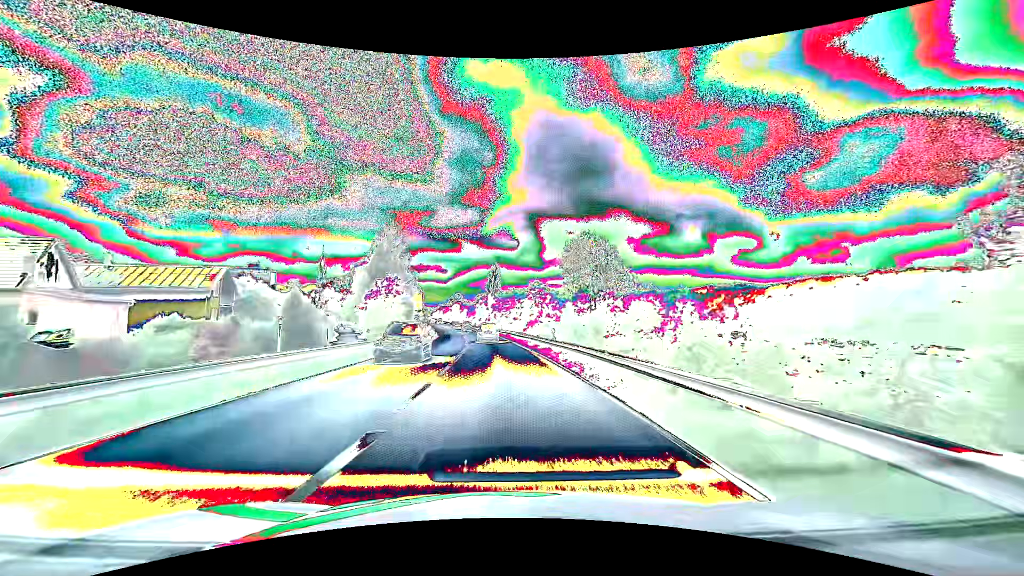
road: primary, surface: asphalt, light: Day
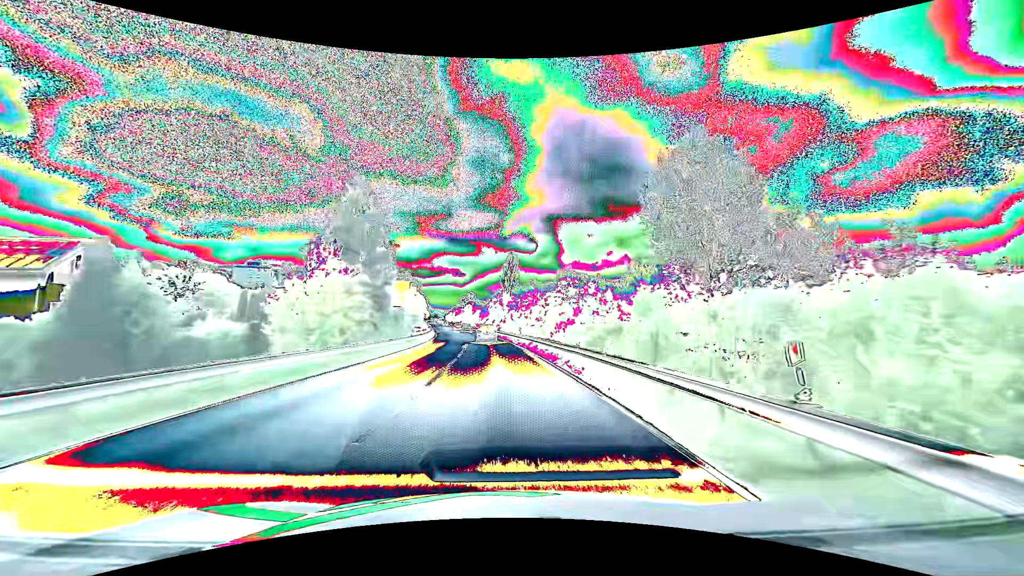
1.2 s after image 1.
(-0.3, +20.1) m; -2°
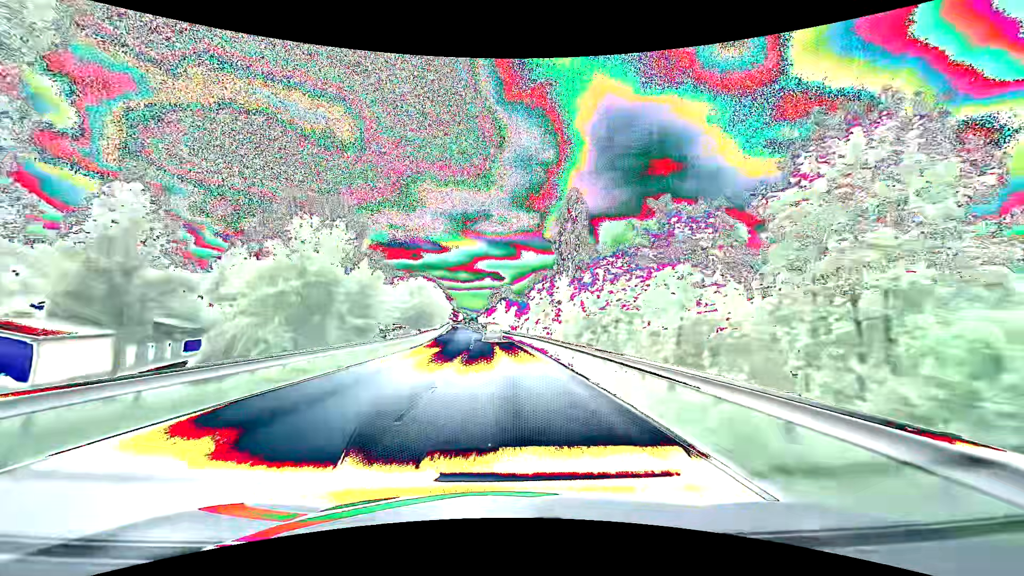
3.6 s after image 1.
(-1.7, +41.5) m; -4°
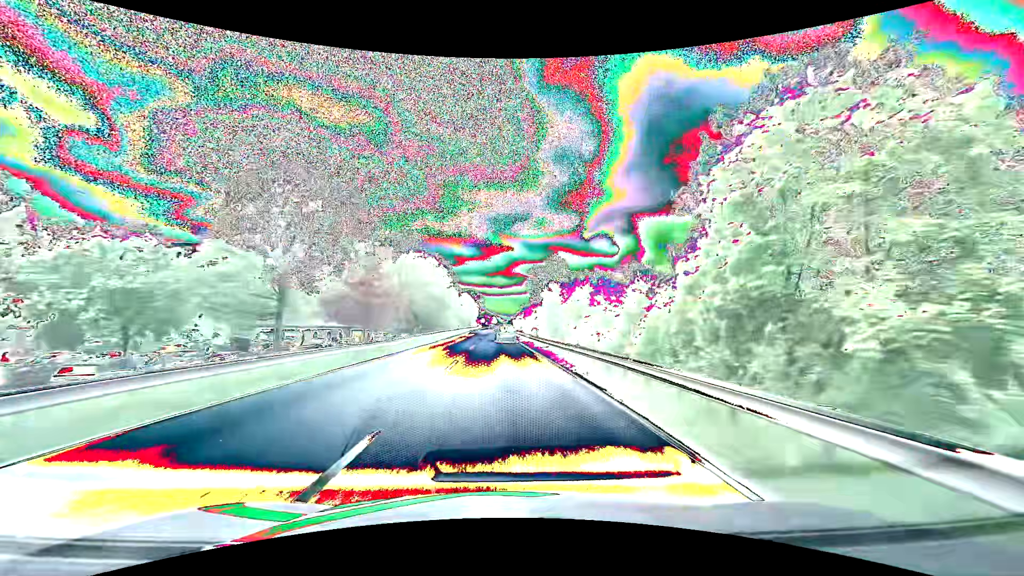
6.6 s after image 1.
(-2.1, +52.8) m; -4°
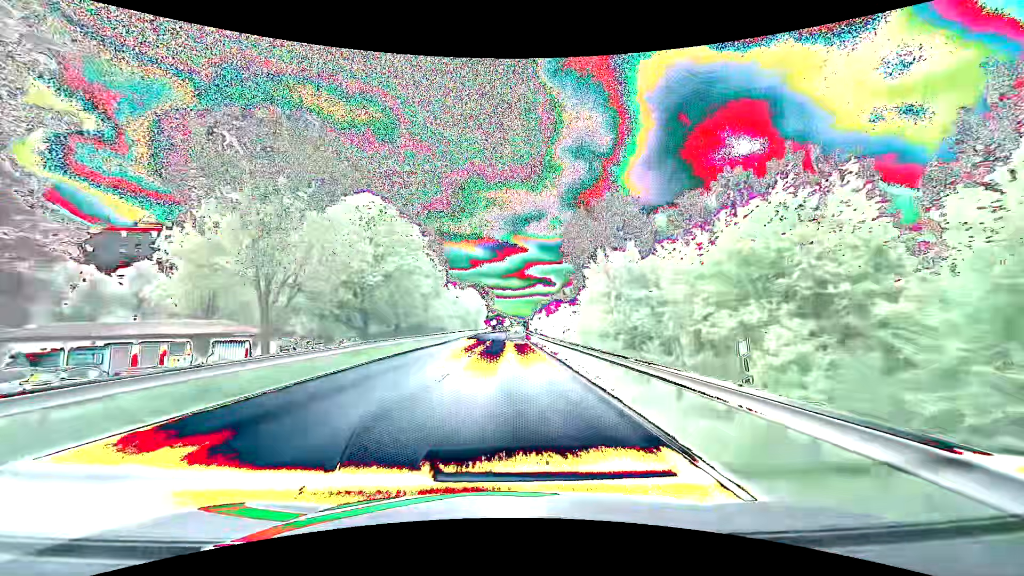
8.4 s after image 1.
(-0.7, +31.9) m; -2°
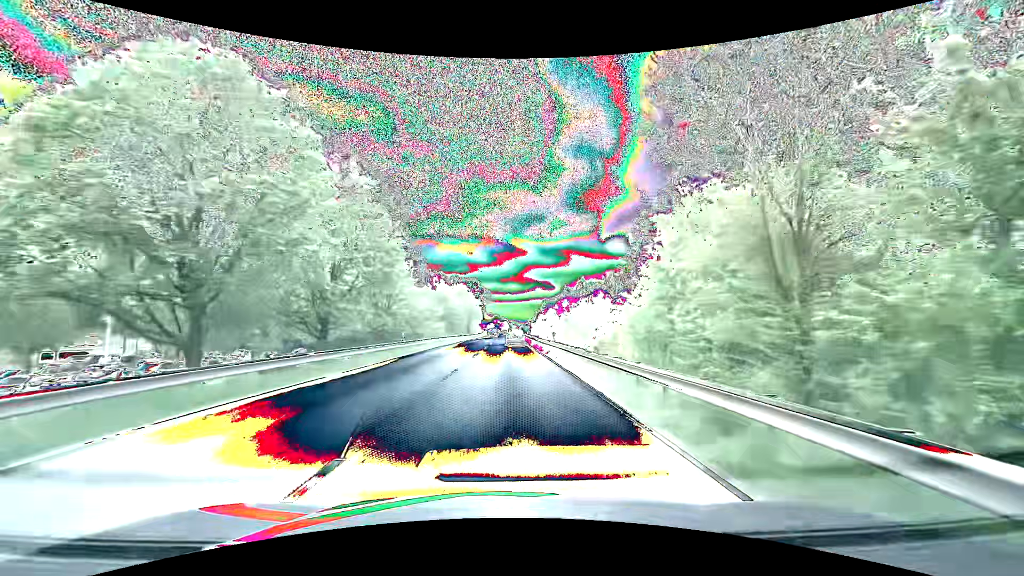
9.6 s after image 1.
(-0.1, +21.3) m; 0°
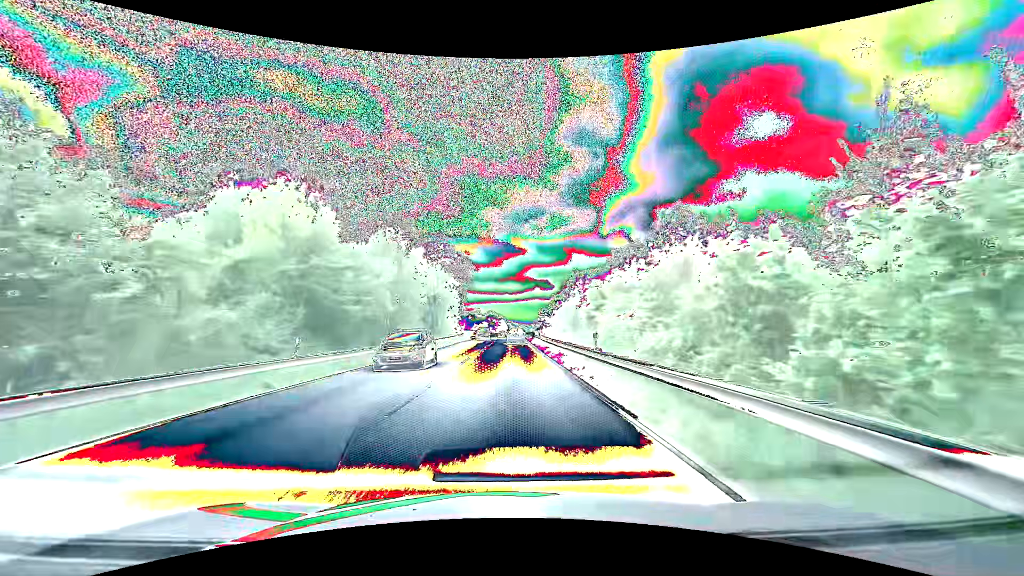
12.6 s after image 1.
(+0.1, +53.4) m; 0°
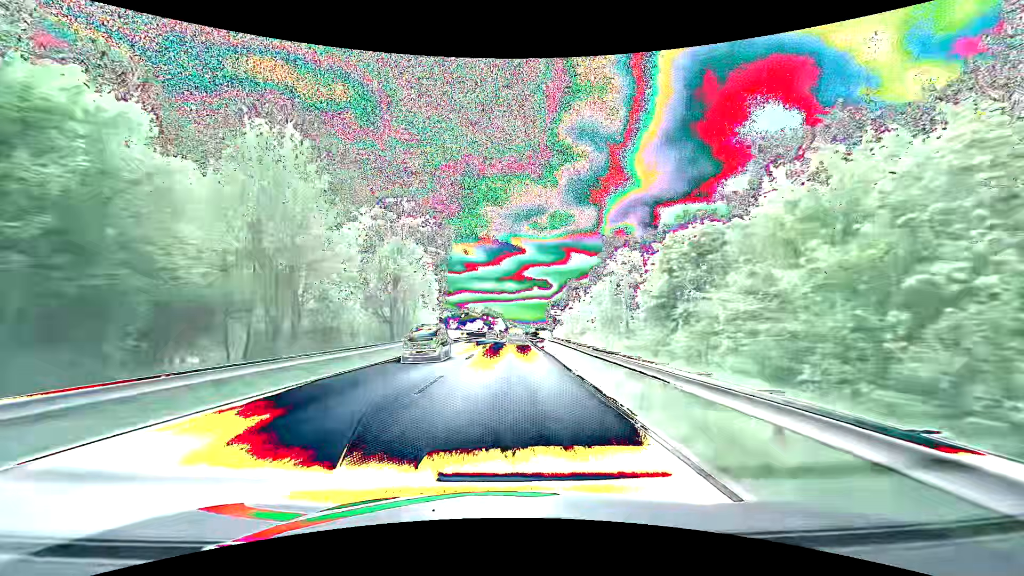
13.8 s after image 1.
(+0.1, +21.5) m; 0°
(0, +10) (0, +20) (0, +30) (0, +40) (0, +50) (+1, +60) (+1, +70) (+1, +80) (+1, +90) (+1, +100) m
